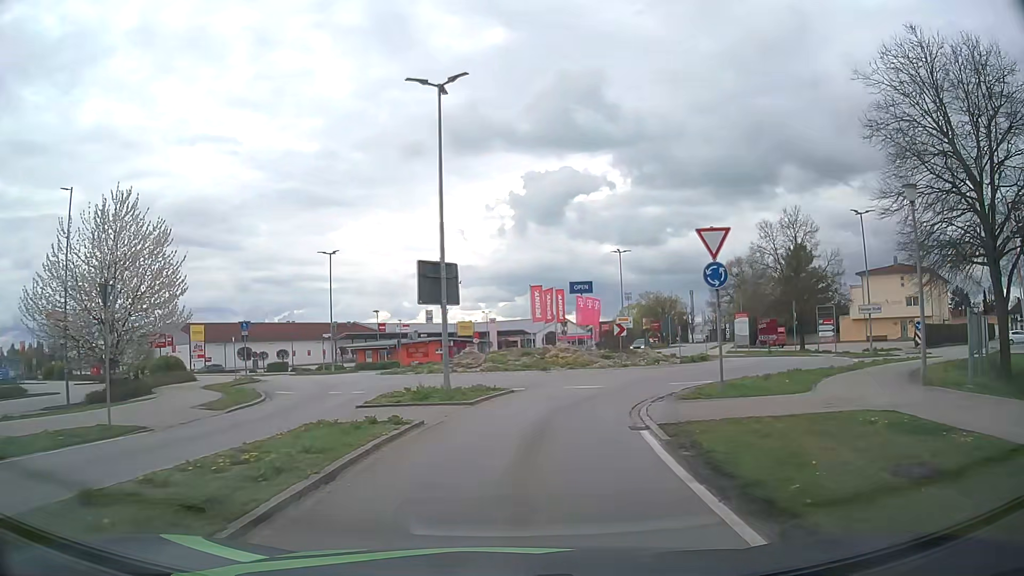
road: tertiary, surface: asphalt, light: Day
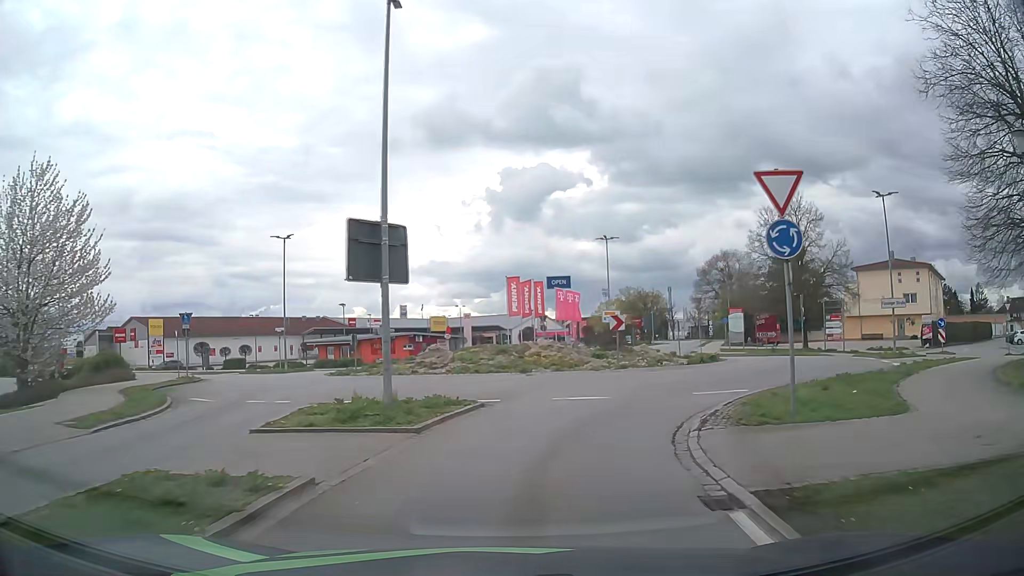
(+0.1, +5.1) m; +2°
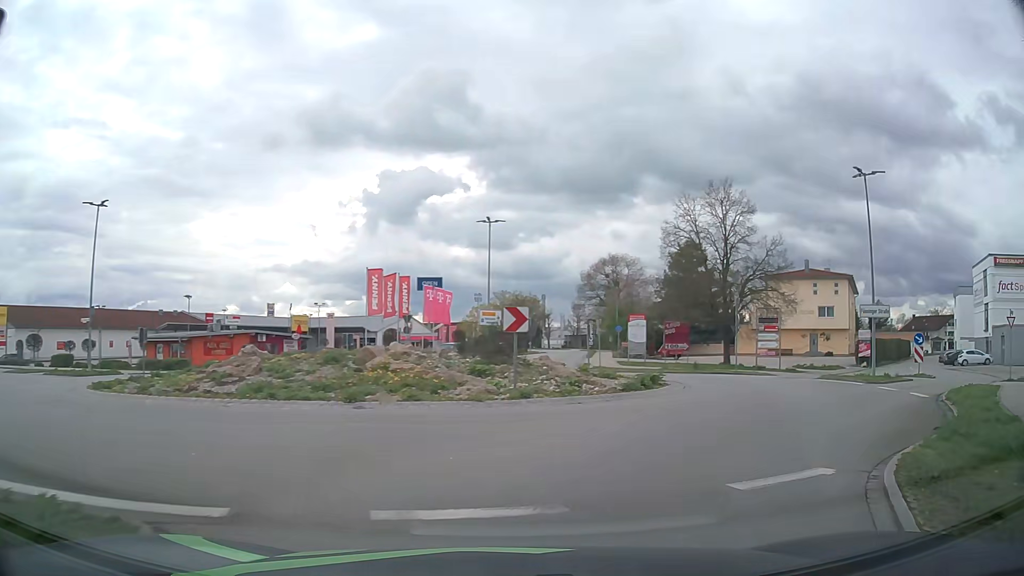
(+0.7, +9.2) m; +11°
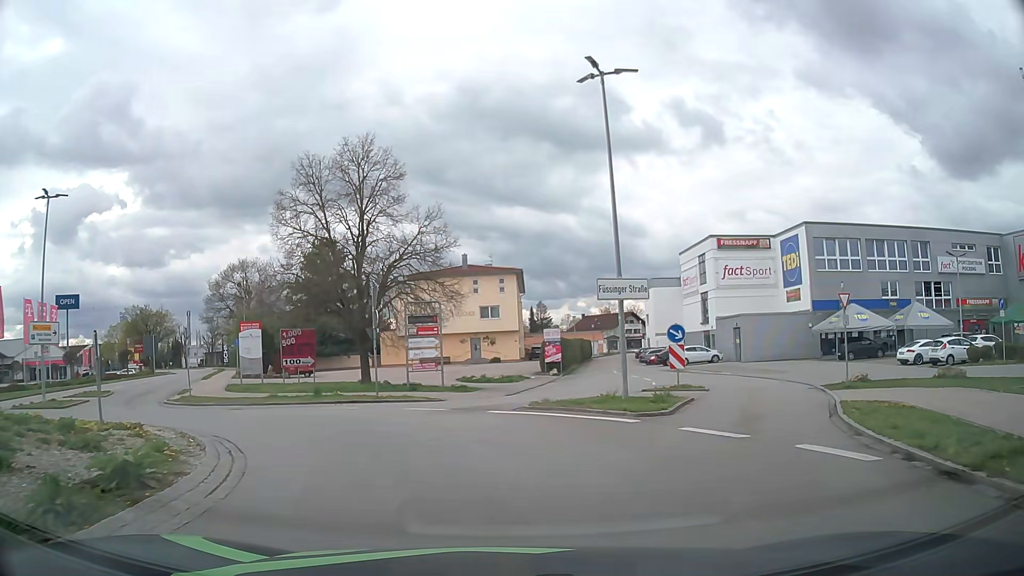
(+3.6, +11.2) m; +31°
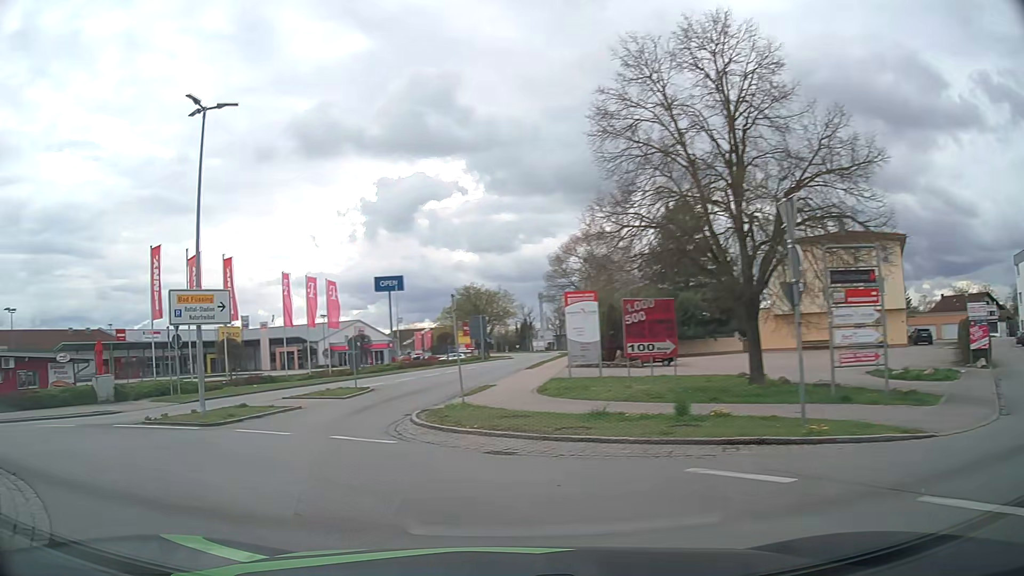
(-2.4, +11.6) m; -30°
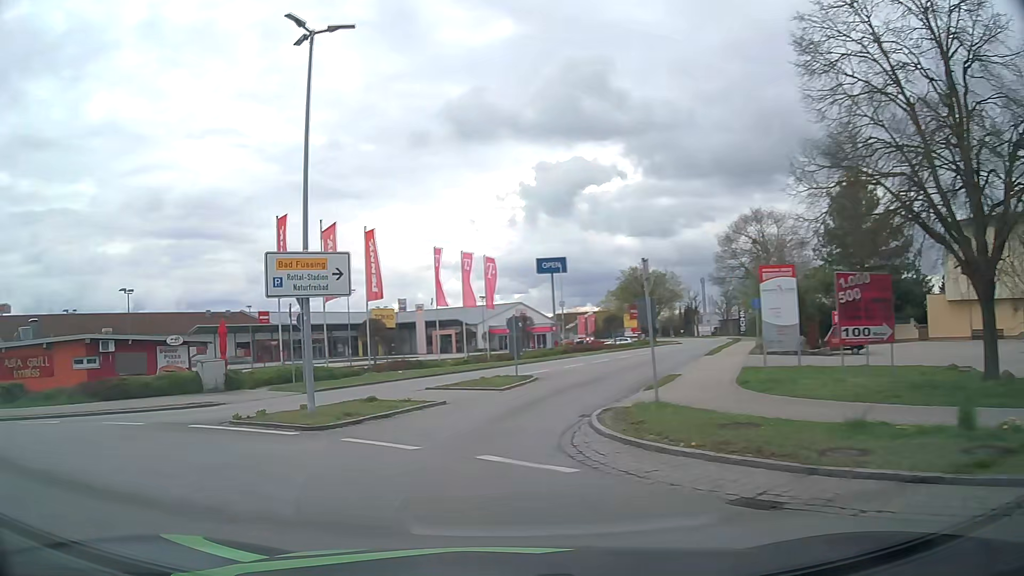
(-0.5, +4.2) m; -14°
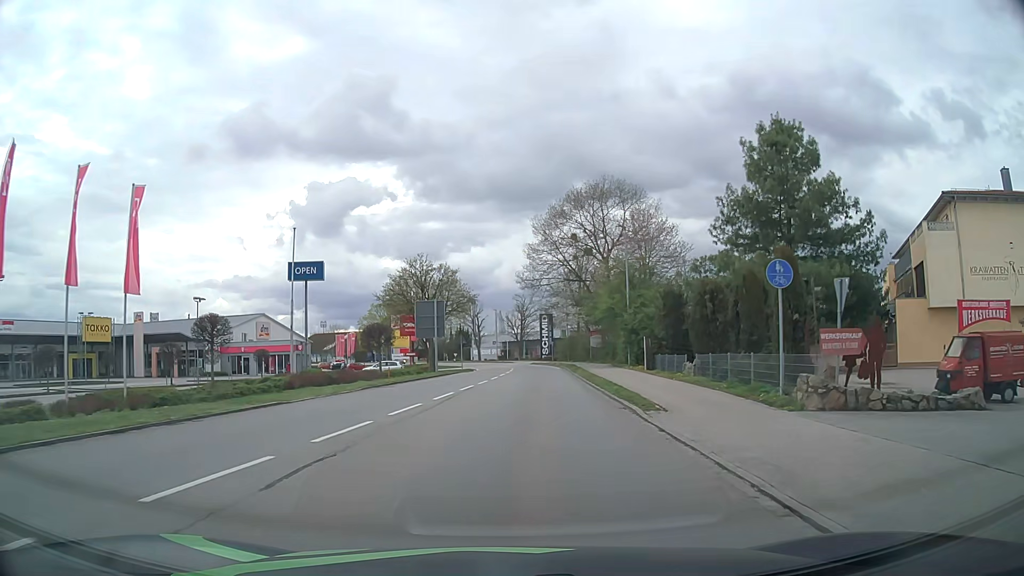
(+3.2, +24.7) m; +20°
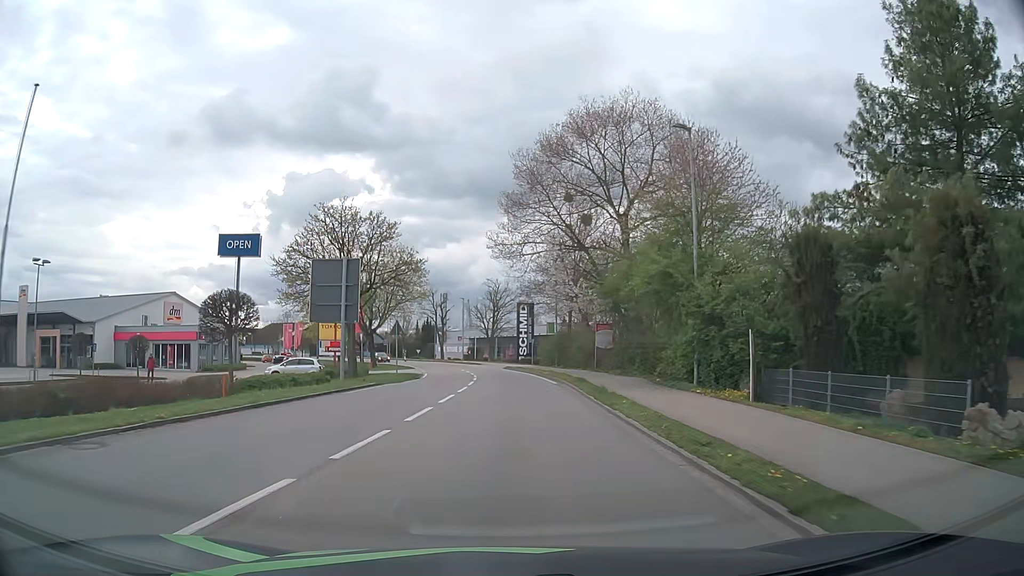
(+0.7, +19.8) m; +3°
(0, +10) (0, +20) (0, +30) (-1, +40) (-2, +50) (-3, +60) (-6, +70) (-8, +79) (-11, +89) (-15, +98) m
